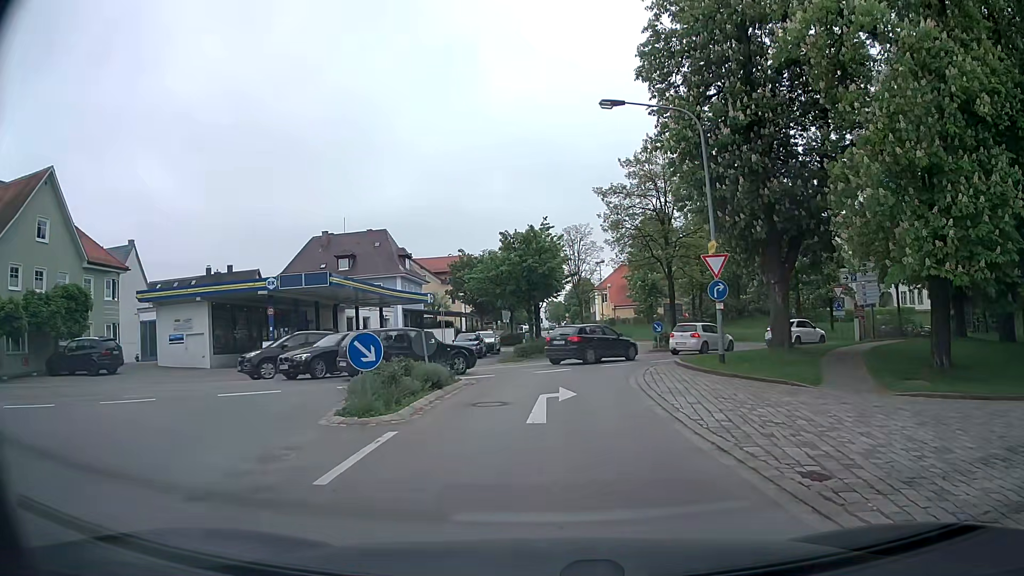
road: secondary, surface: asphalt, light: Day
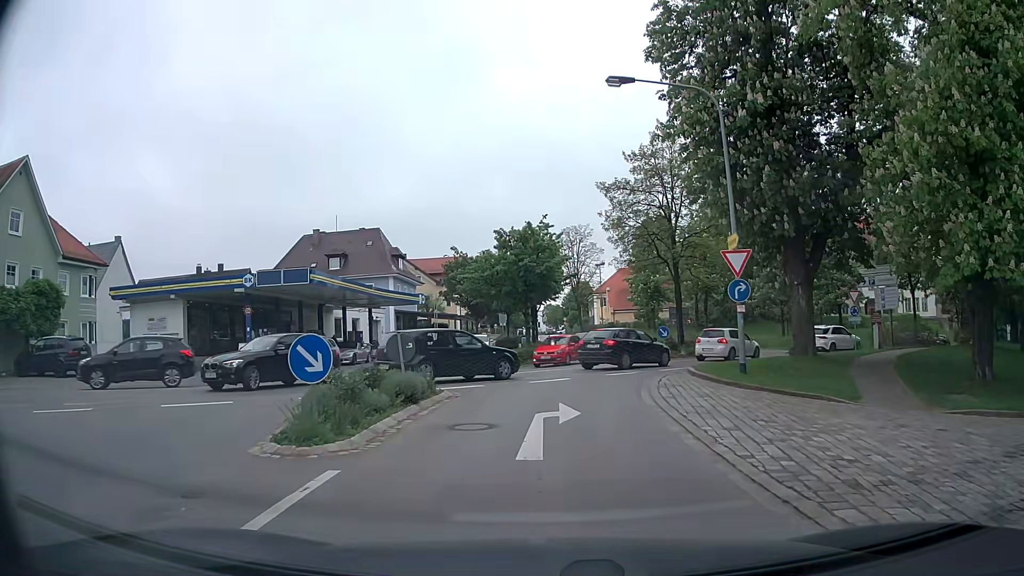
(0.0, +2.5) m; +1°
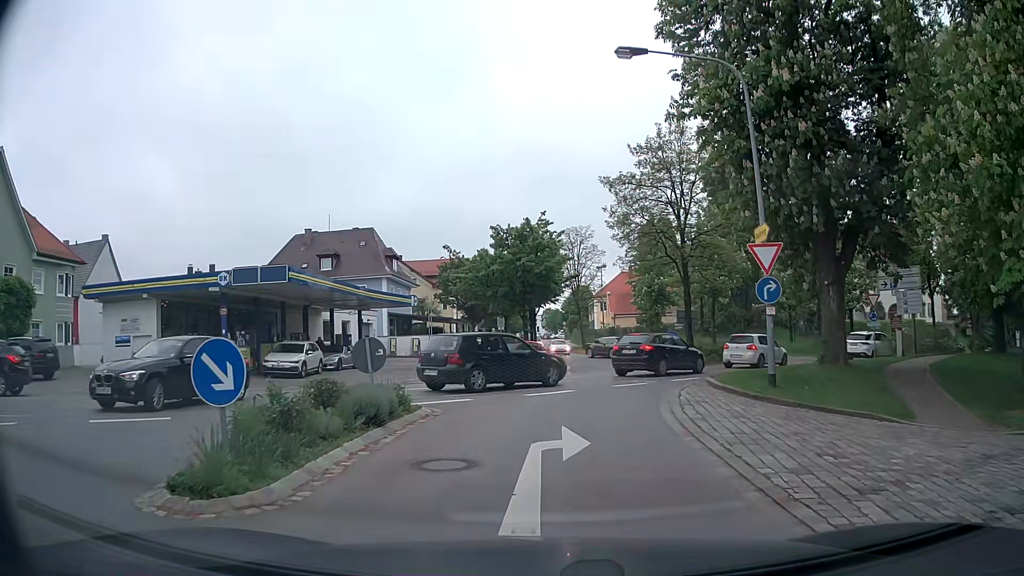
(0.0, +2.4) m; 0°
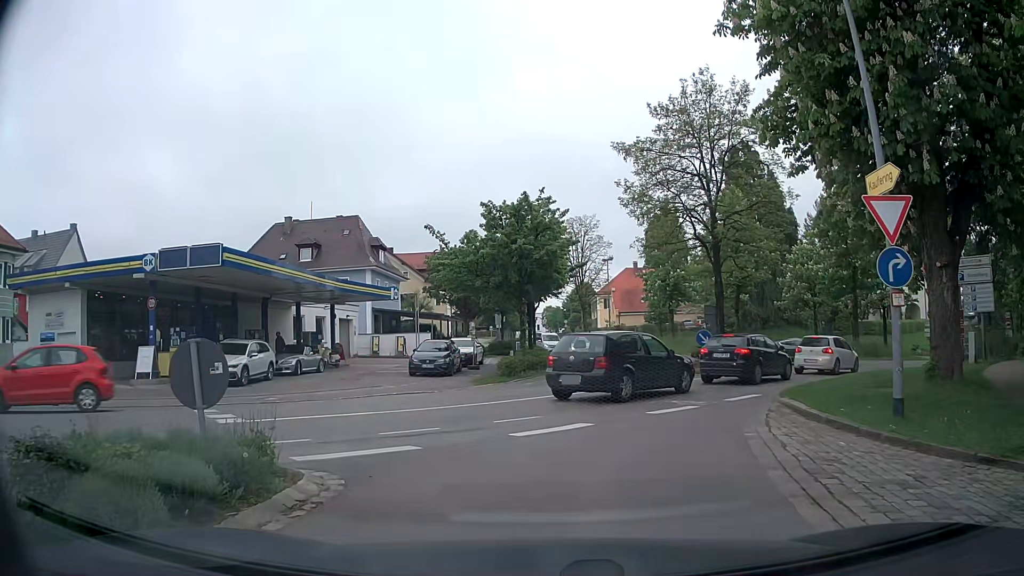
(0.0, +5.7) m; -1°
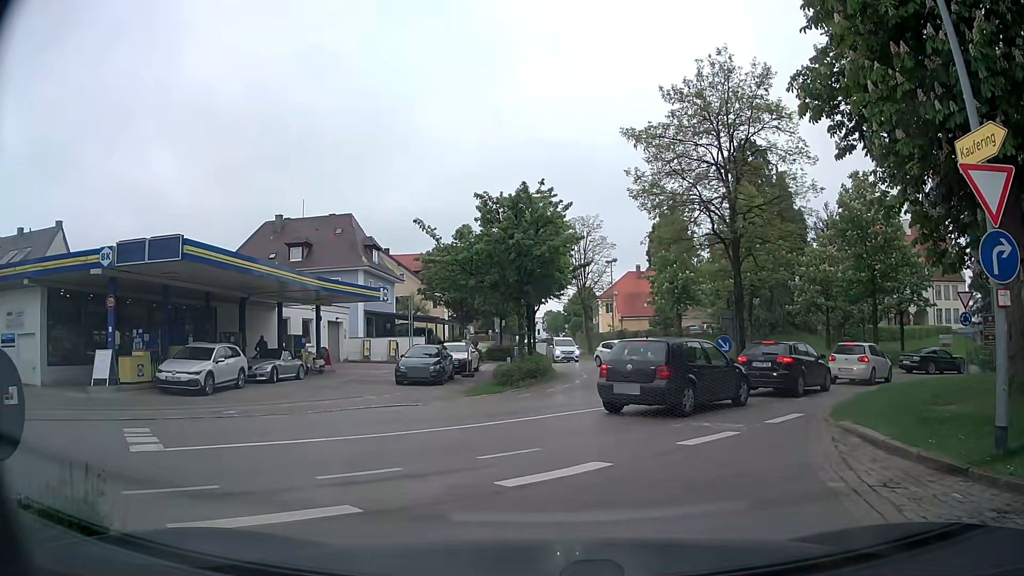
(+0.1, +2.6) m; 0°
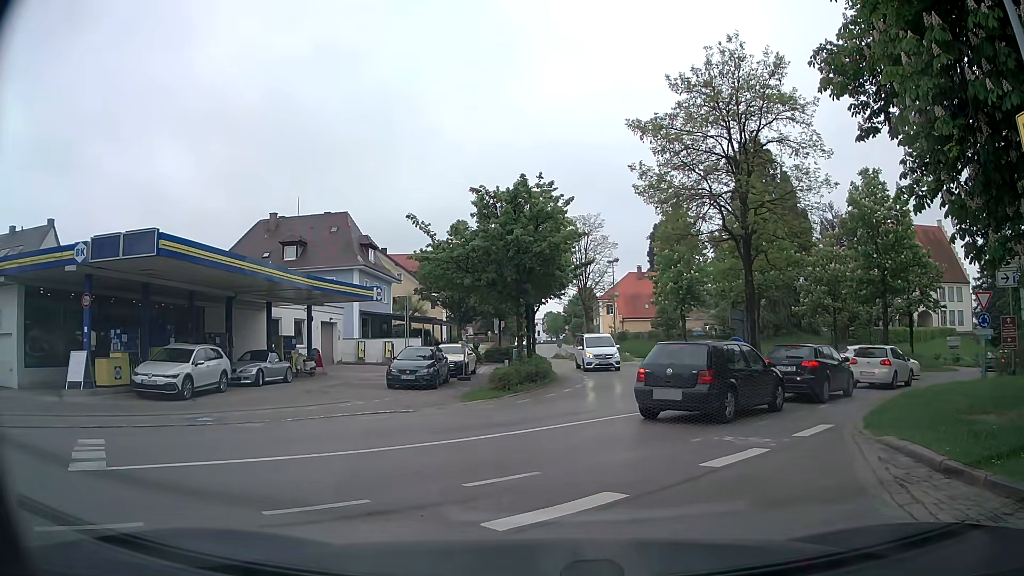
(0.0, +1.3) m; +1°
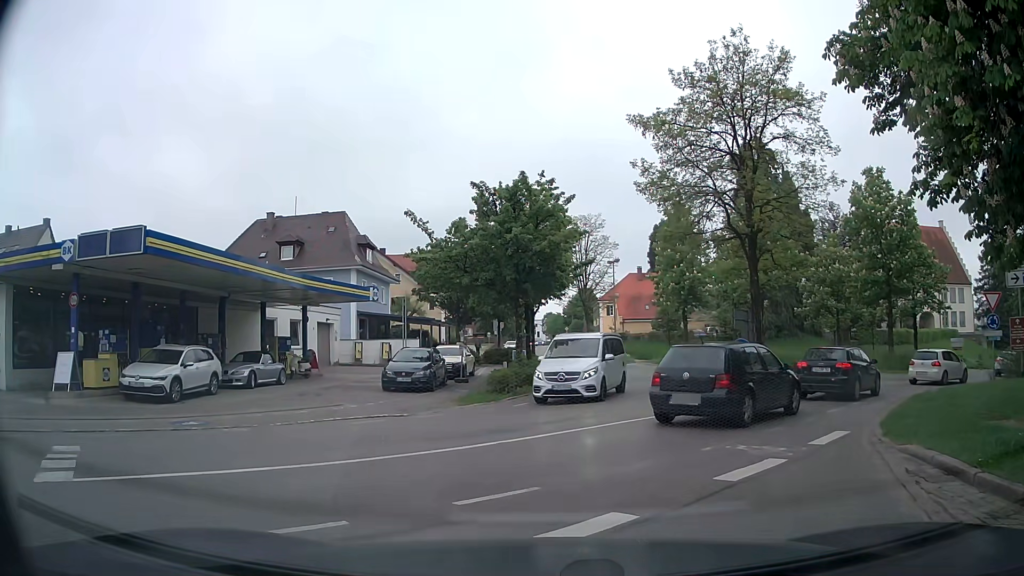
(0.0, +0.7) m; 0°
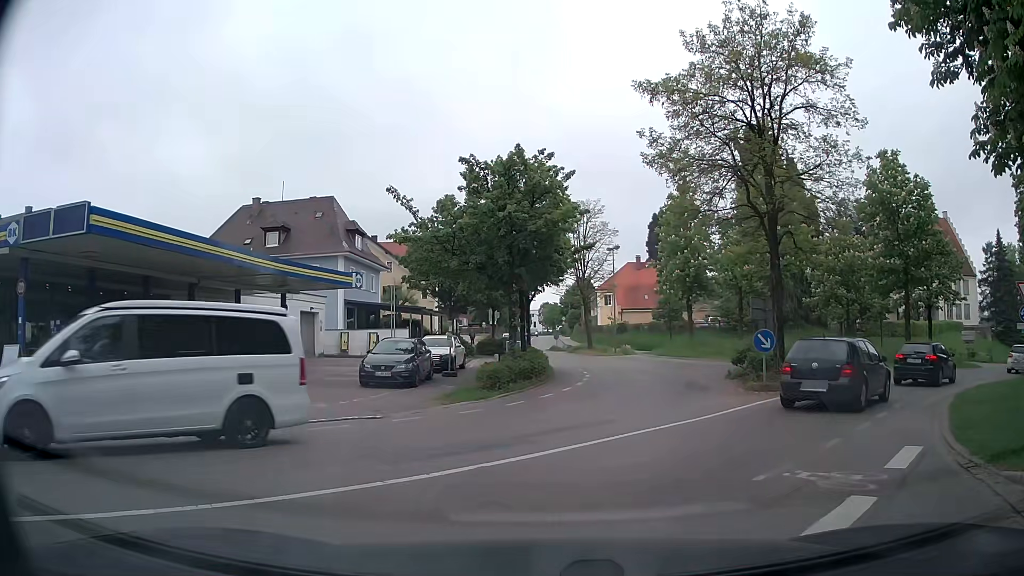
(0.0, +2.5) m; +2°
